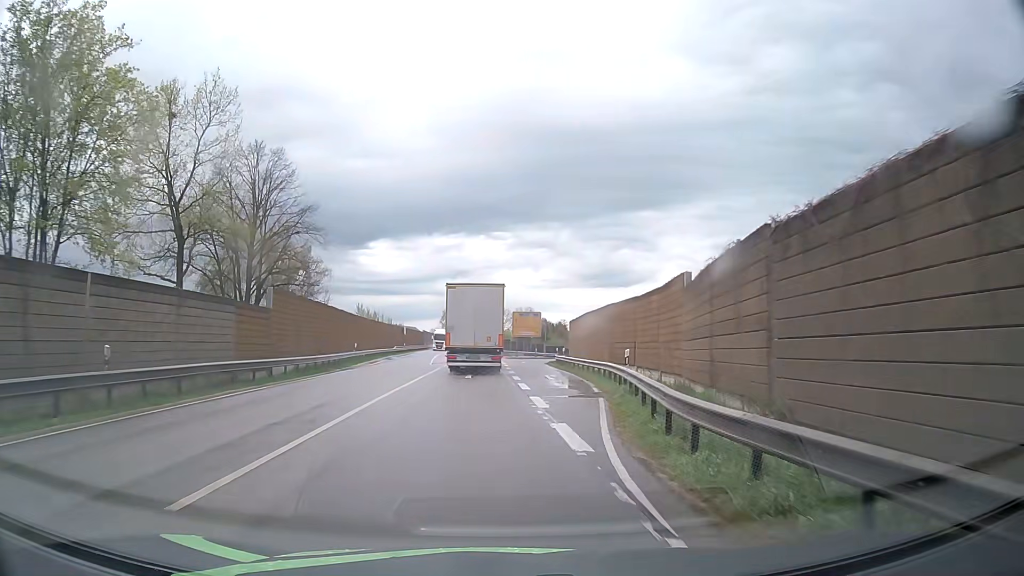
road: primary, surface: asphalt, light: Day
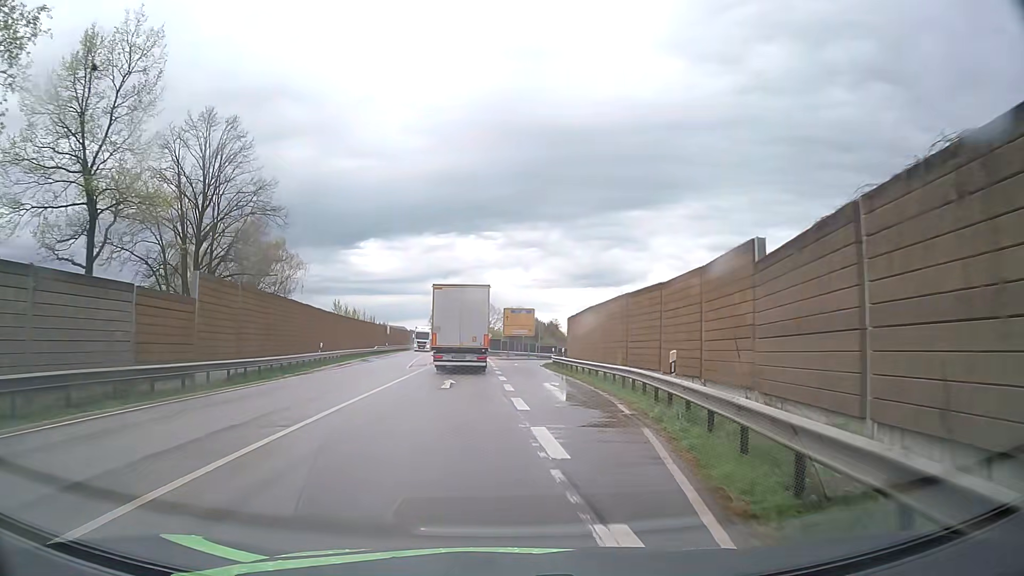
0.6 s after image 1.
(+0.1, +6.7) m; +1°
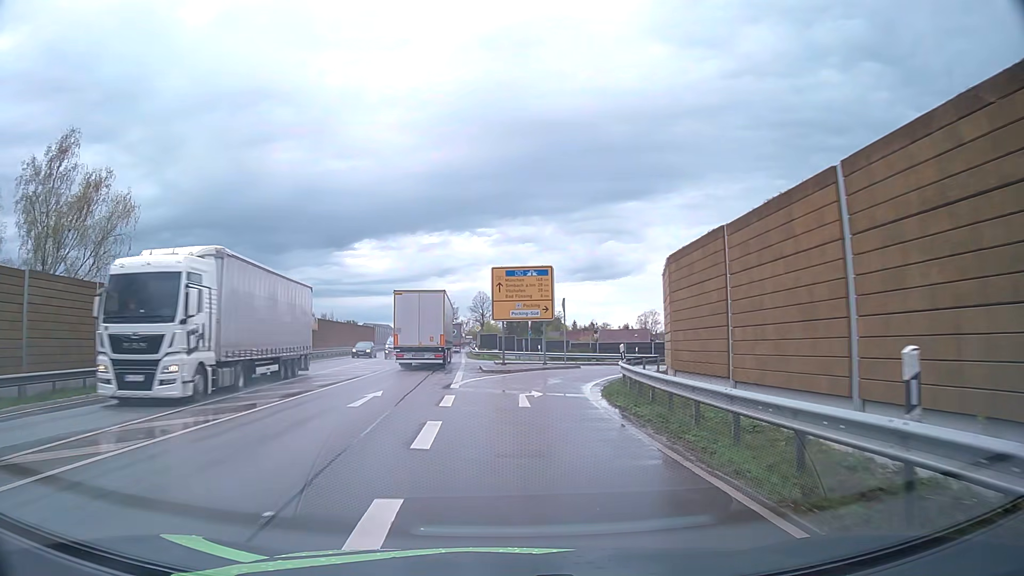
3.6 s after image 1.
(+0.4, +35.3) m; 0°
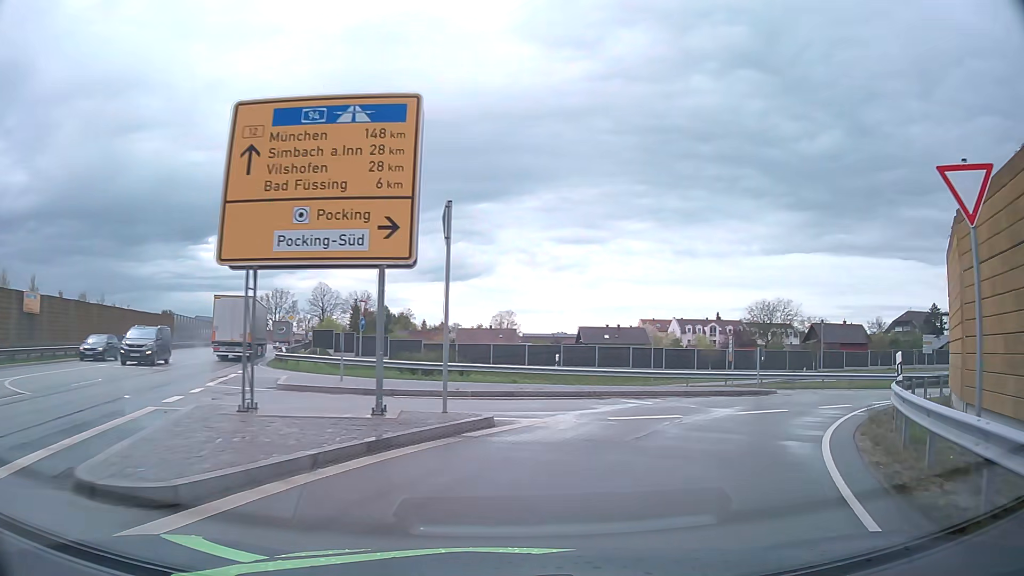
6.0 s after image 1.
(+1.1, +24.3) m; +12°
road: unclassified
(+2, +10) (+7, +18) (+16, +23) (+25, +27) (+35, +30) (+44, +34) (+52, +39) (+58, +47) (+63, +56) (+65, +66) m
